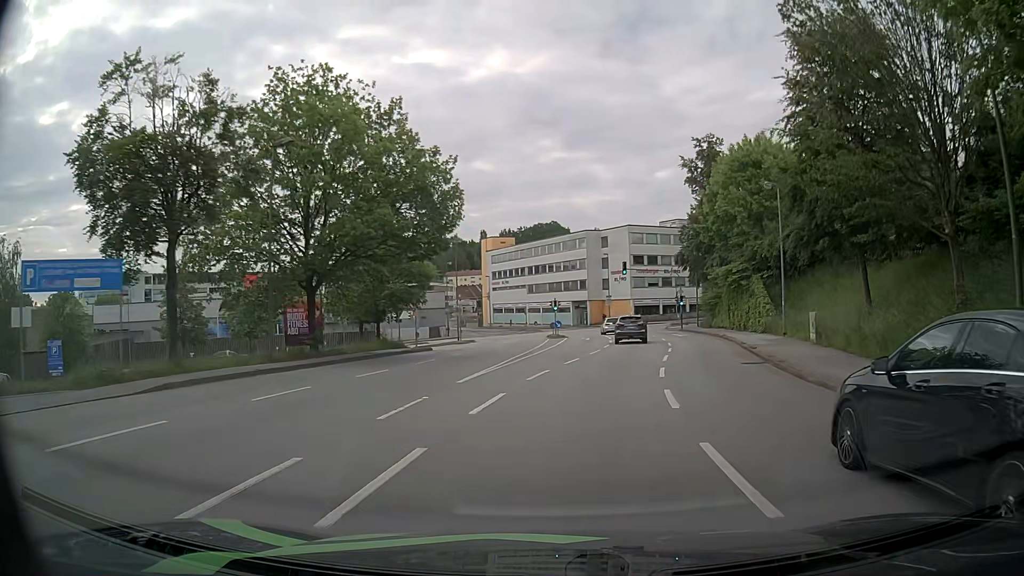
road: tertiary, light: Day
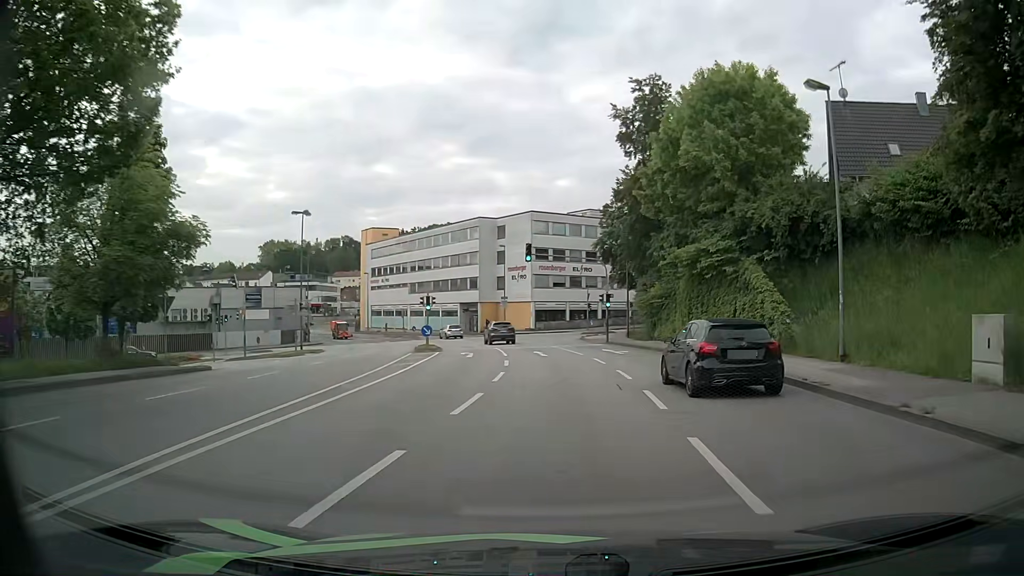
(+1.4, +17.8) m; +9°
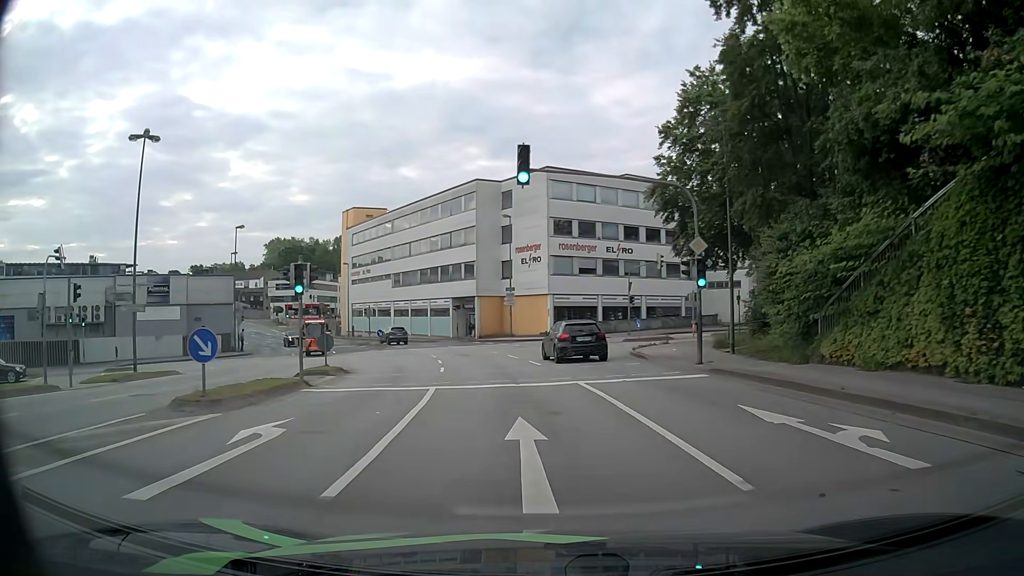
(+0.3, +23.4) m; -2°
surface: asphalt
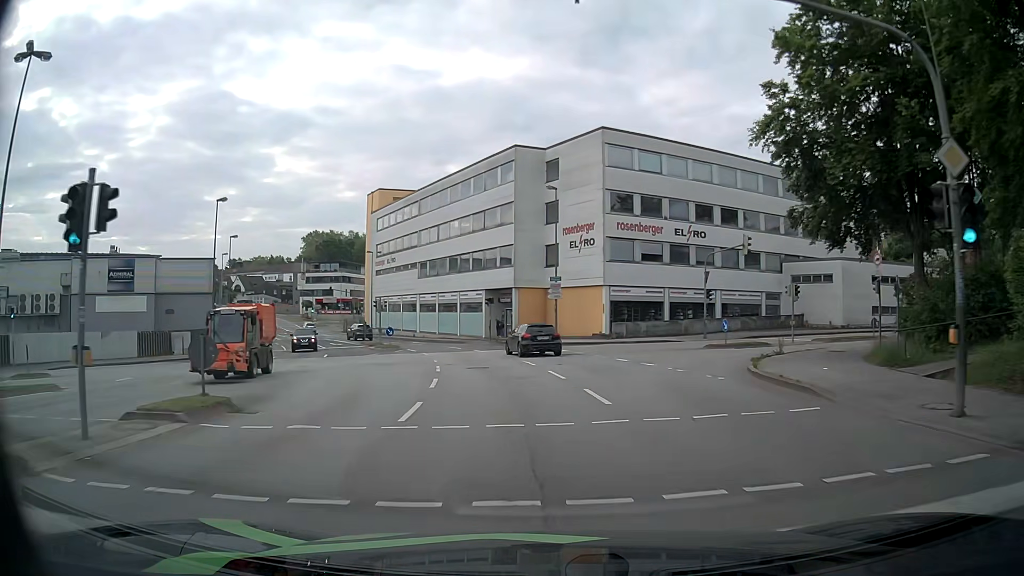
(-0.5, +11.3) m; -4°
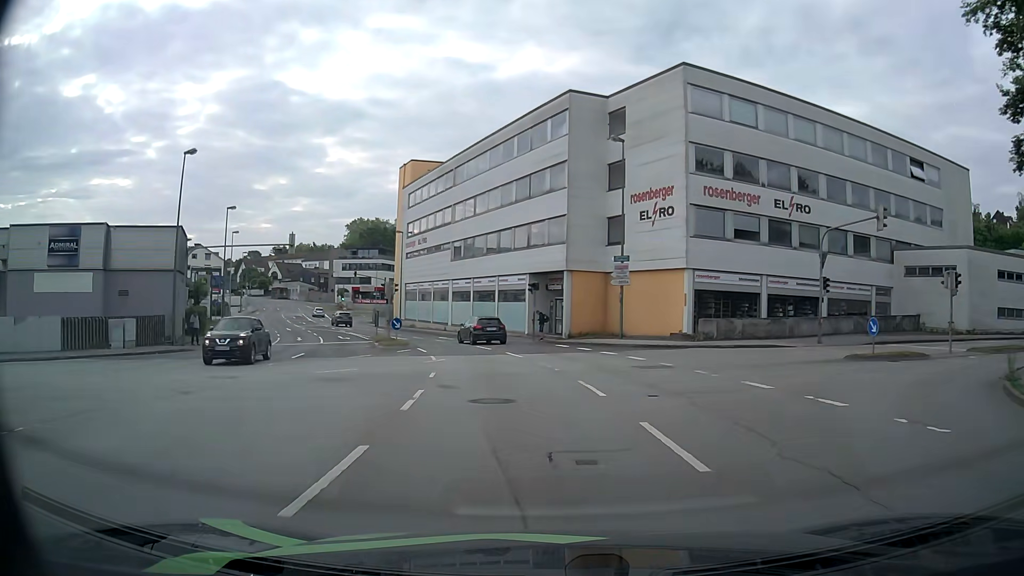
(-0.4, +11.2) m; -3°
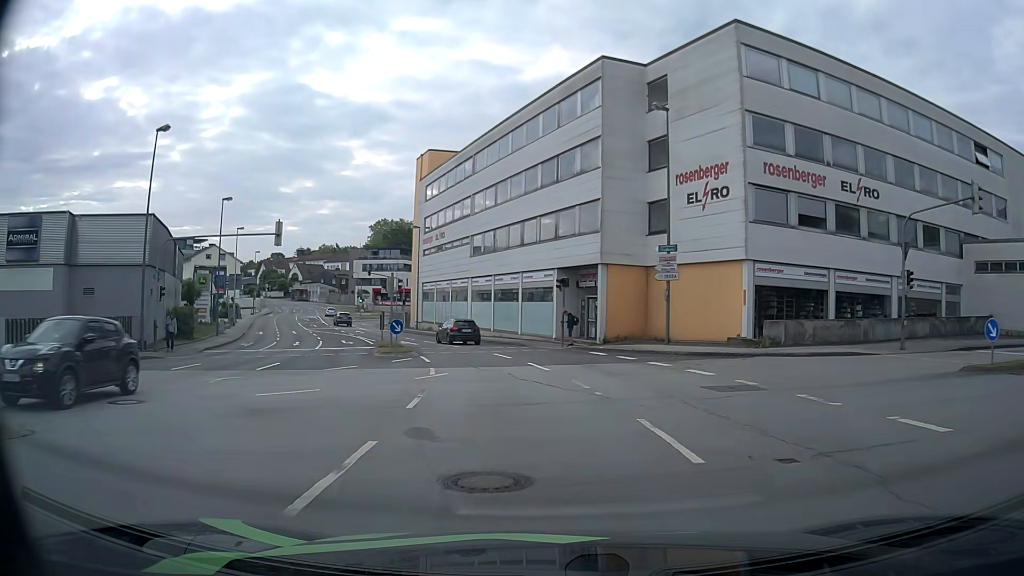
(-0.2, +5.6) m; -3°
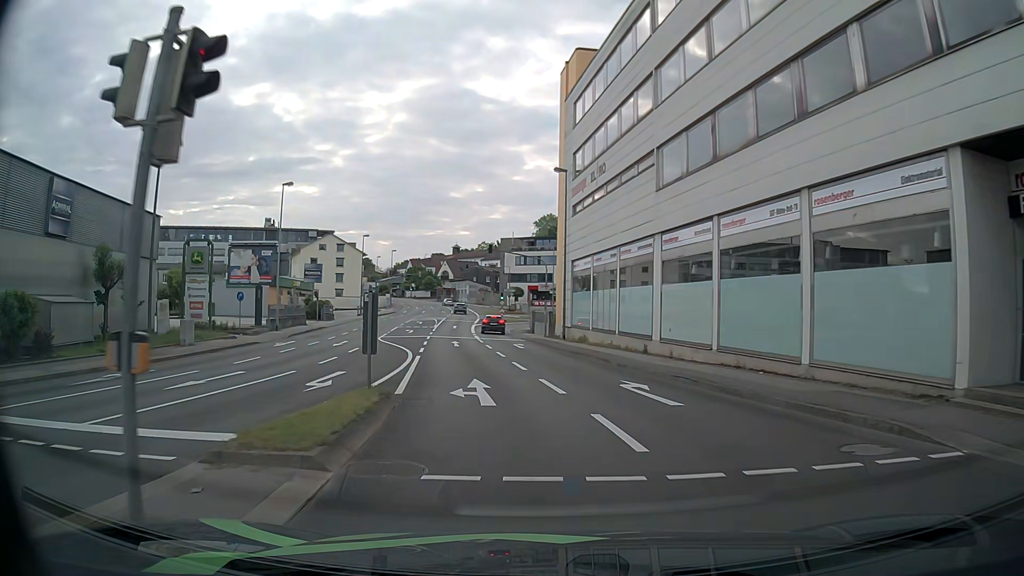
(-3.3, +26.8) m; -15°
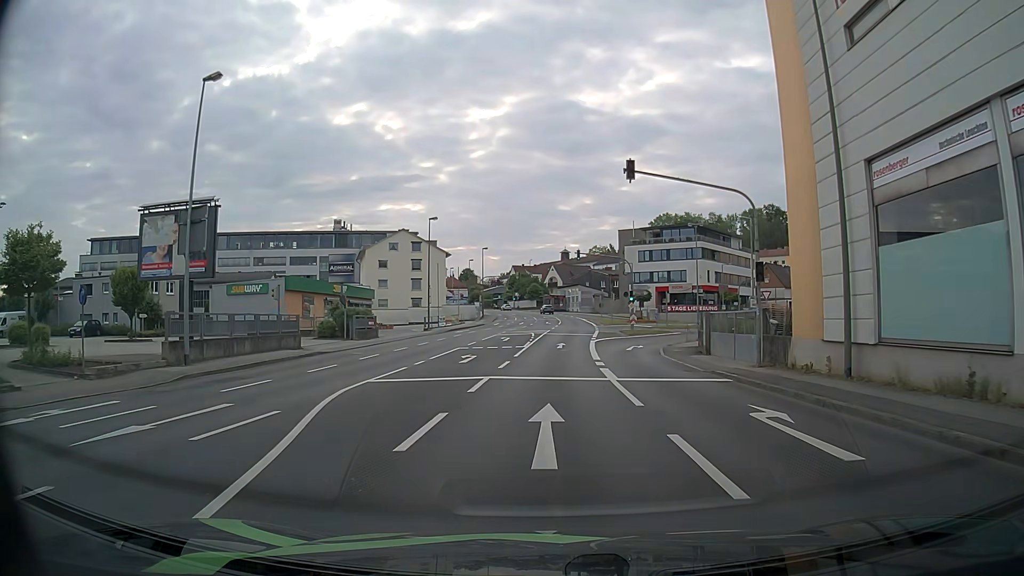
(-3.1, +25.5) m; -10°
